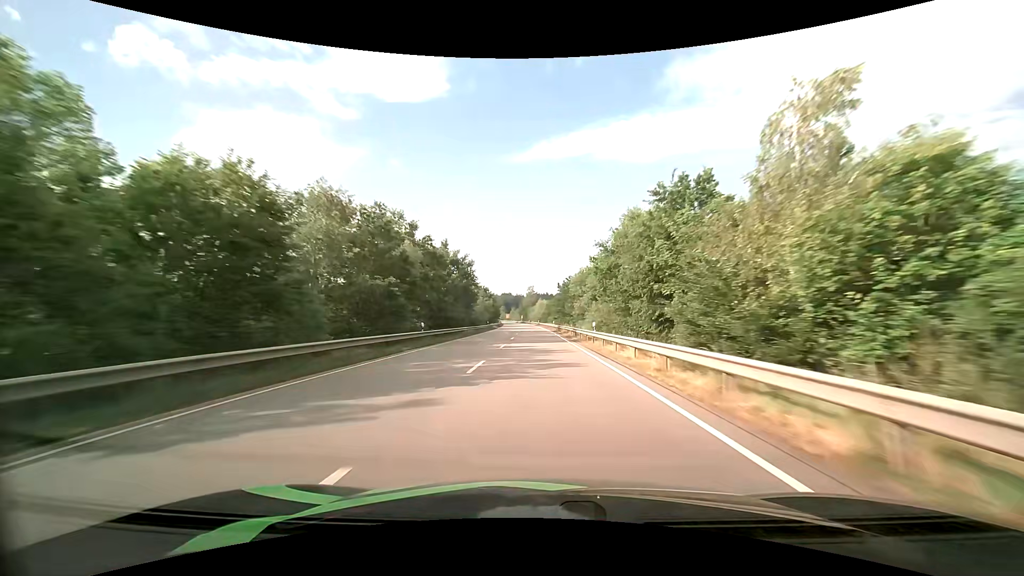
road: primary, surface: asphalt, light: Day
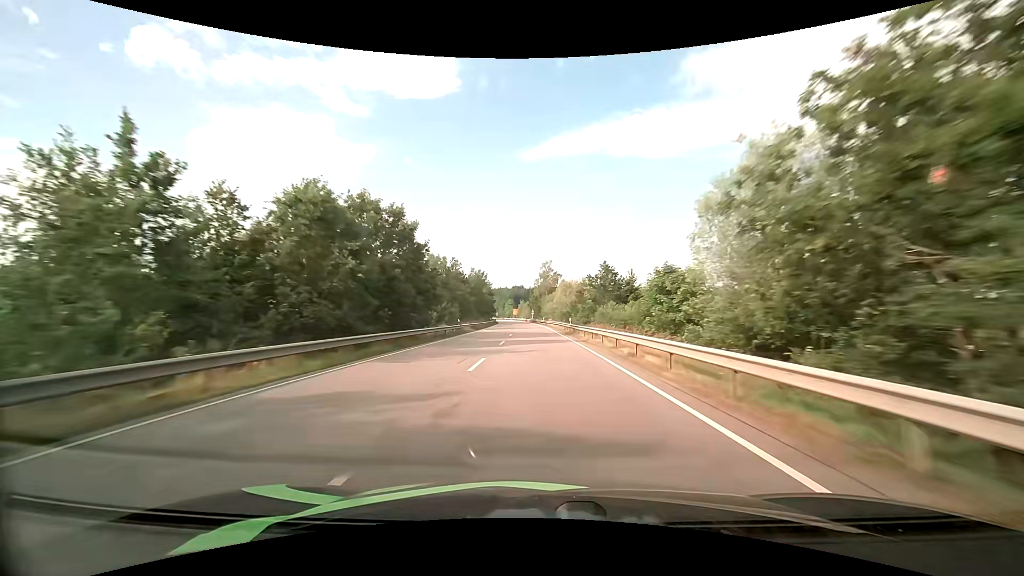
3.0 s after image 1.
(-1.3, +84.1) m; -2°
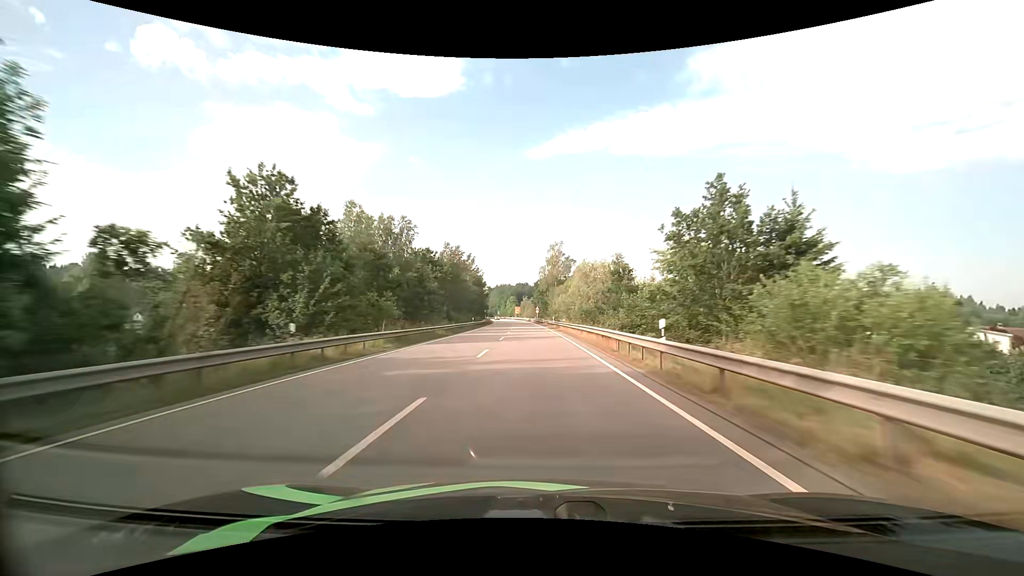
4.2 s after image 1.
(-0.1, +32.0) m; -1°
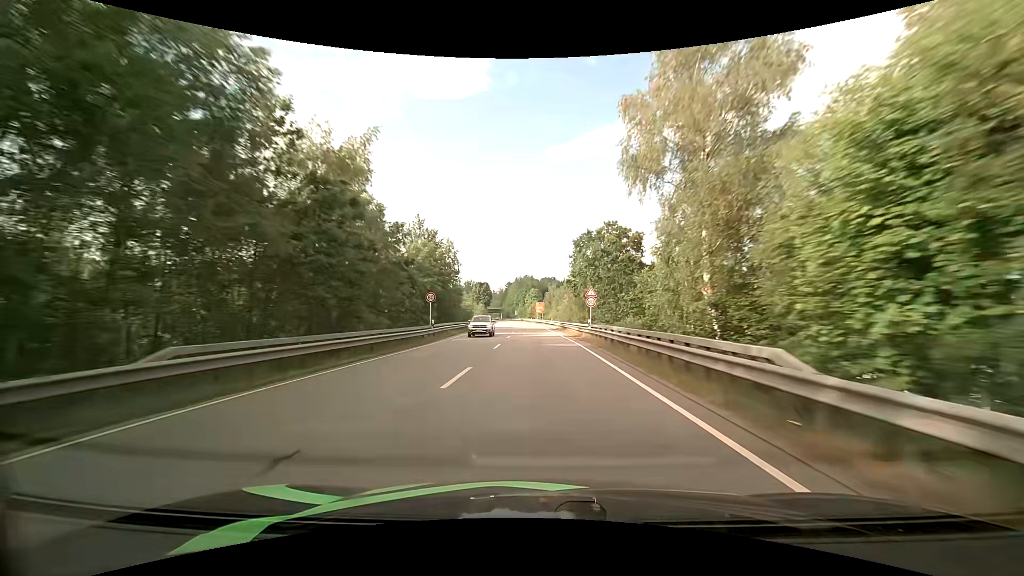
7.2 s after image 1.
(-2.1, +78.7) m; -3°
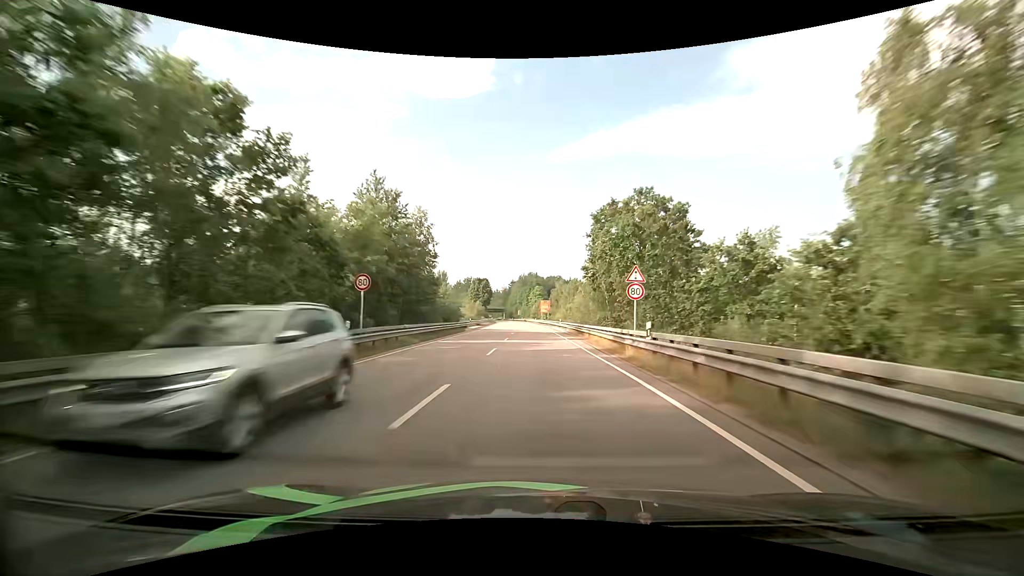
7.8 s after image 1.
(-0.1, +15.6) m; -1°
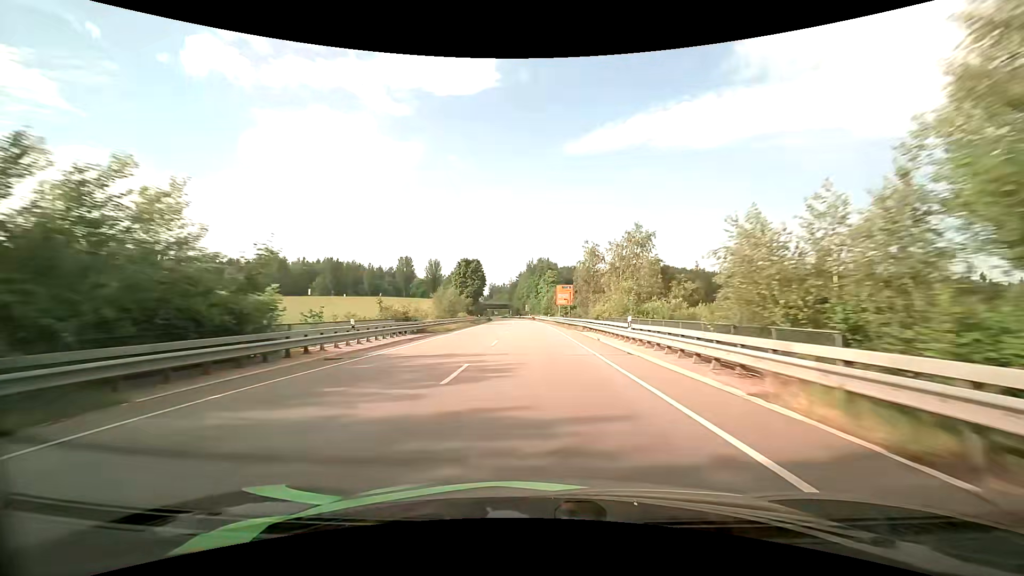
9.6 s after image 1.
(-0.4, +44.1) m; -1°
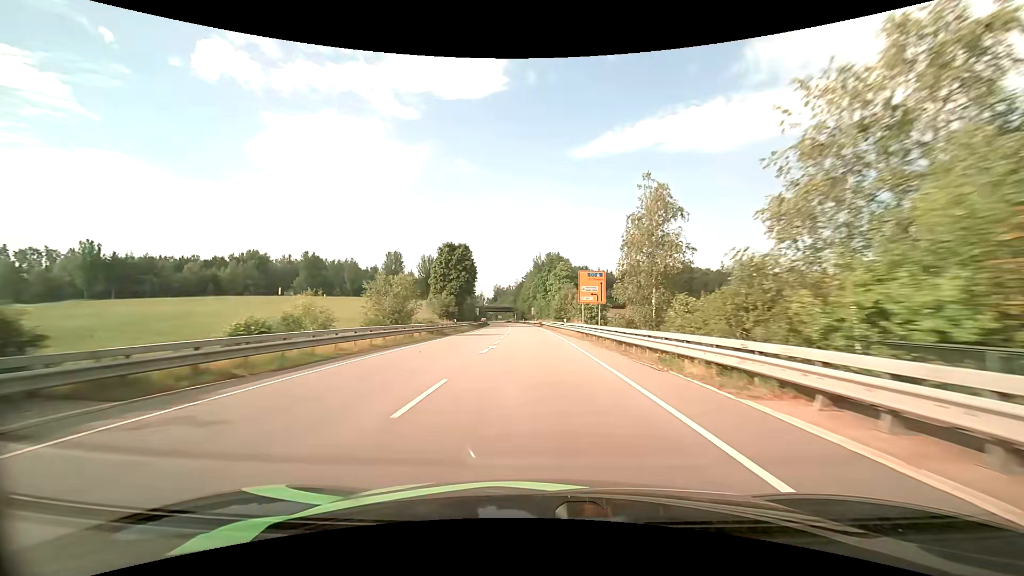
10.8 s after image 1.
(-0.2, +27.0) m; -1°
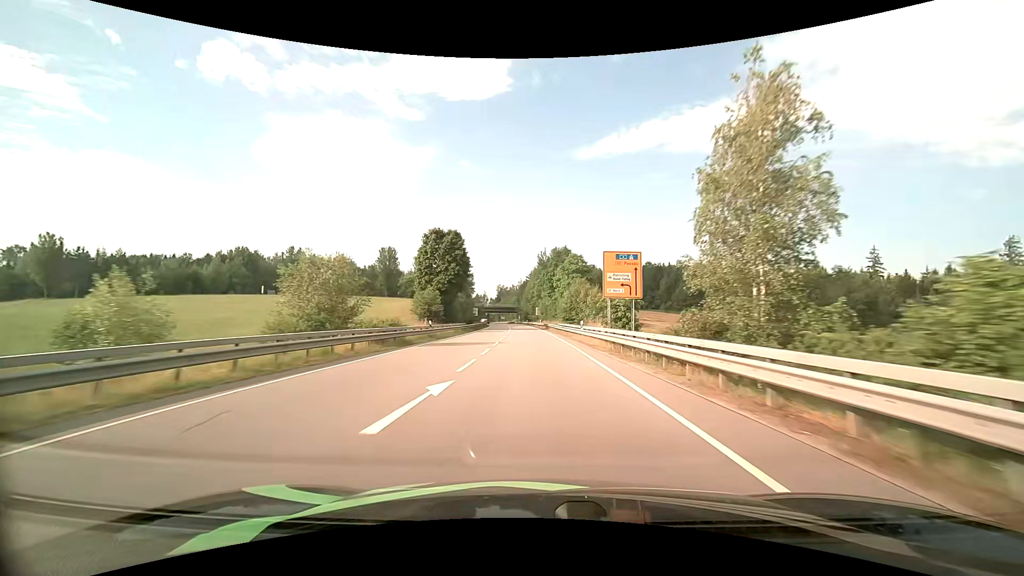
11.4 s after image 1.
(-0.1, +13.0) m; -1°
(0, +10) (0, +20) (0, +30) (-1, +40) (-1, +50) (-1, +60) (-2, +70) (-2, +80) (-3, +90) (-4, +100) m
